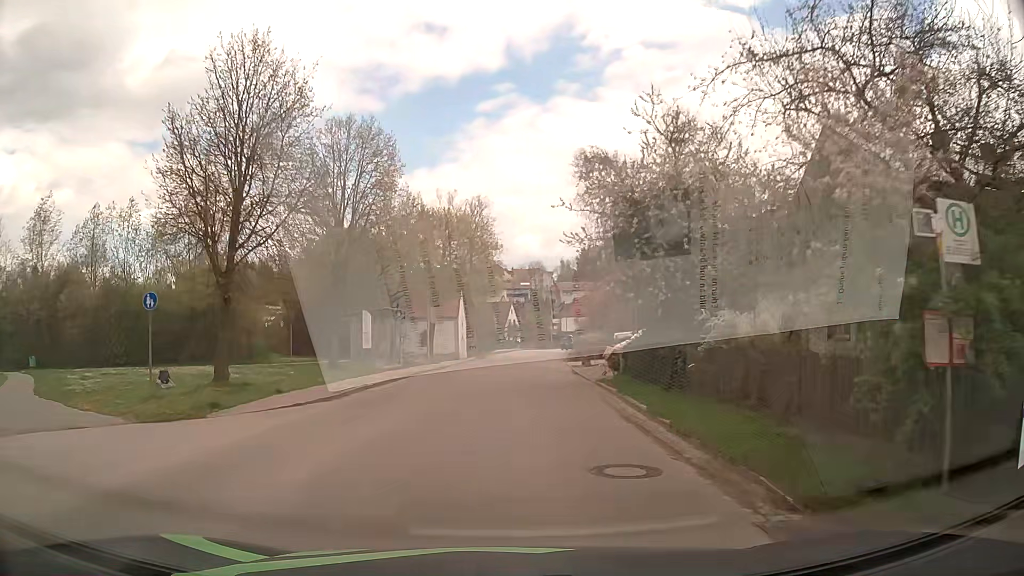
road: tertiary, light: Day
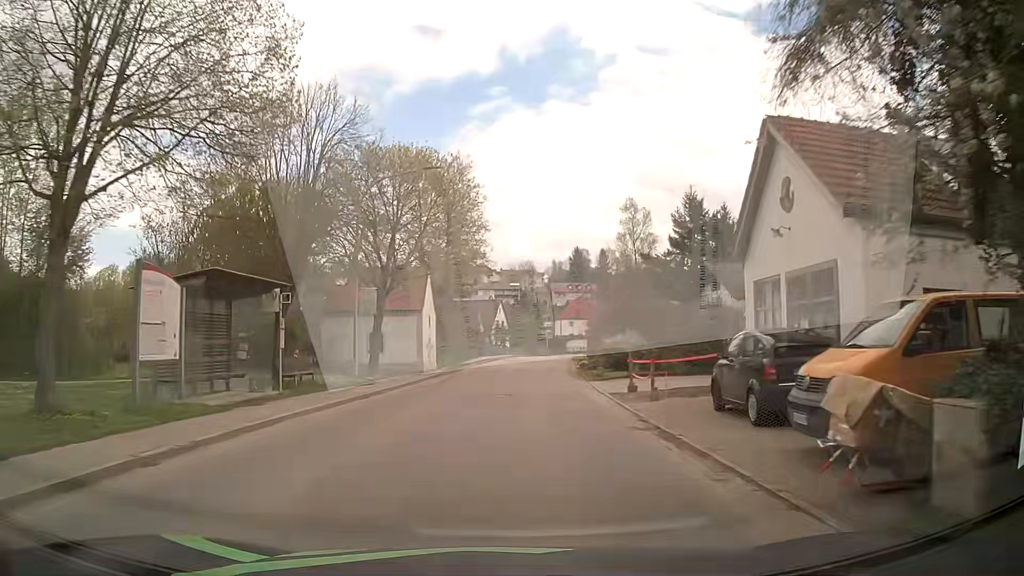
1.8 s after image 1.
(-0.1, +17.1) m; 0°
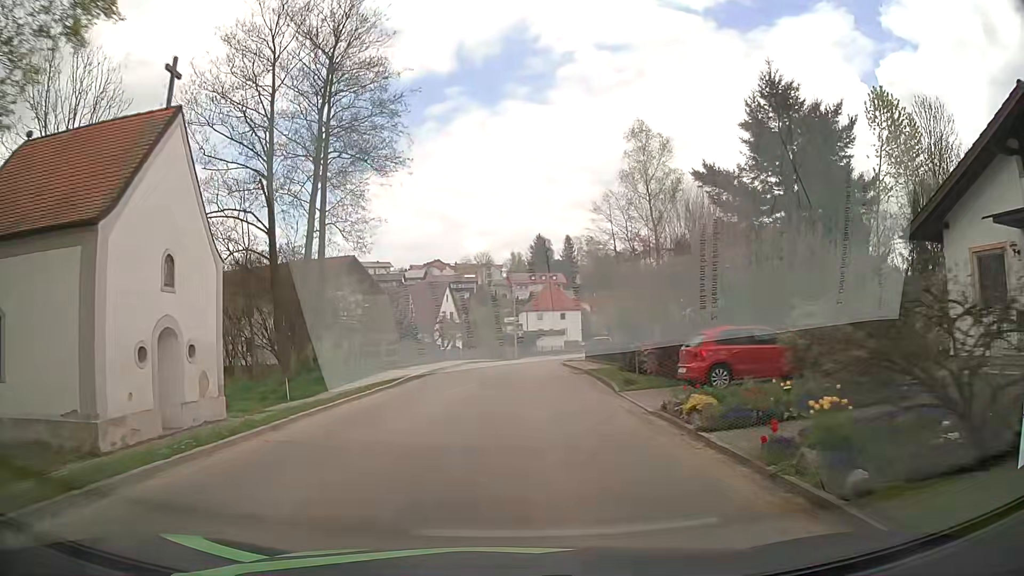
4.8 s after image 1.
(+0.9, +29.3) m; +4°
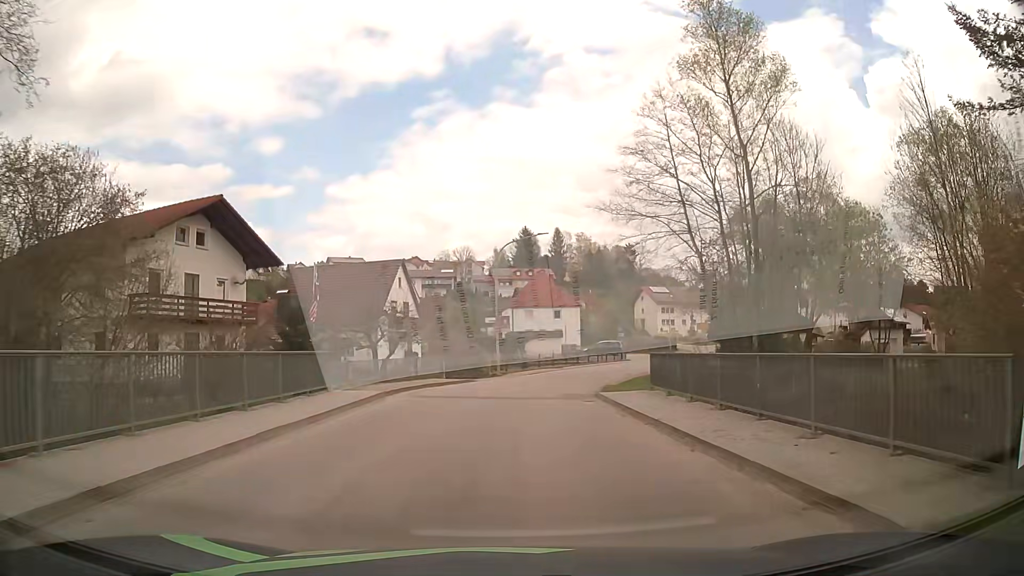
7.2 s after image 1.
(+0.2, +23.9) m; +1°
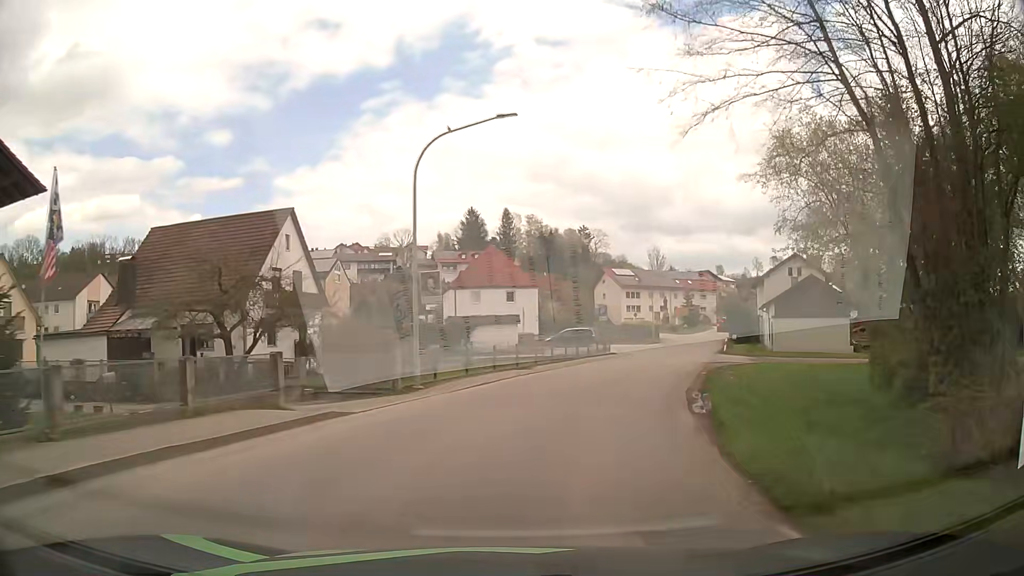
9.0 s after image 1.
(+0.5, +17.6) m; +5°
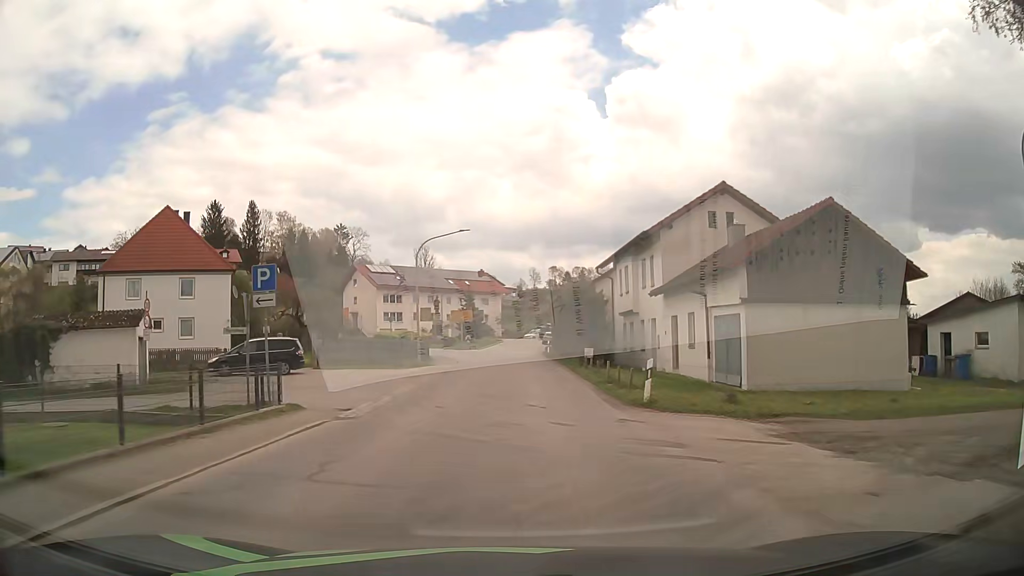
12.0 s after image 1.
(+6.4, +30.9) m; +20°
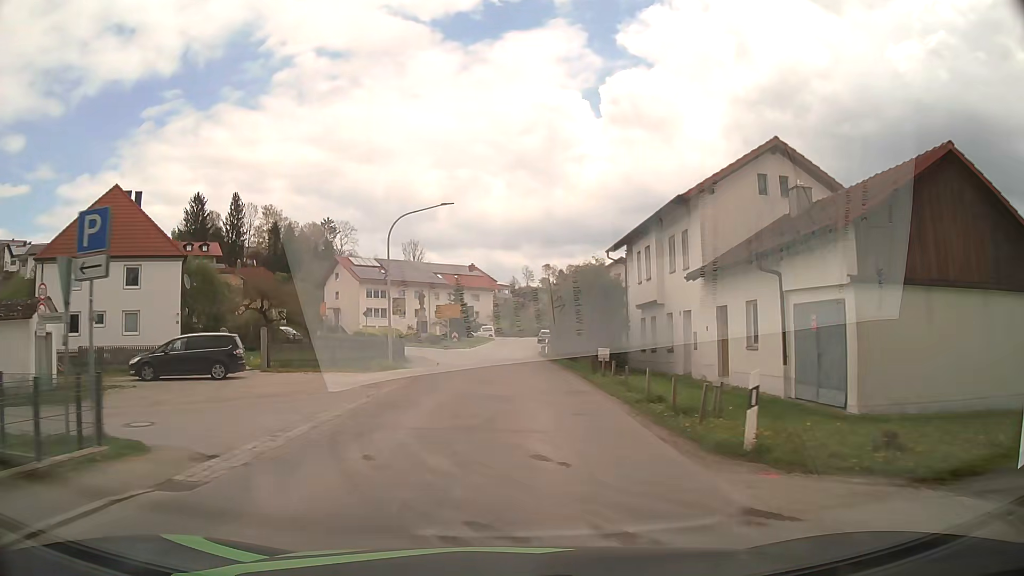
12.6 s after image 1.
(0.0, +6.8) m; 0°
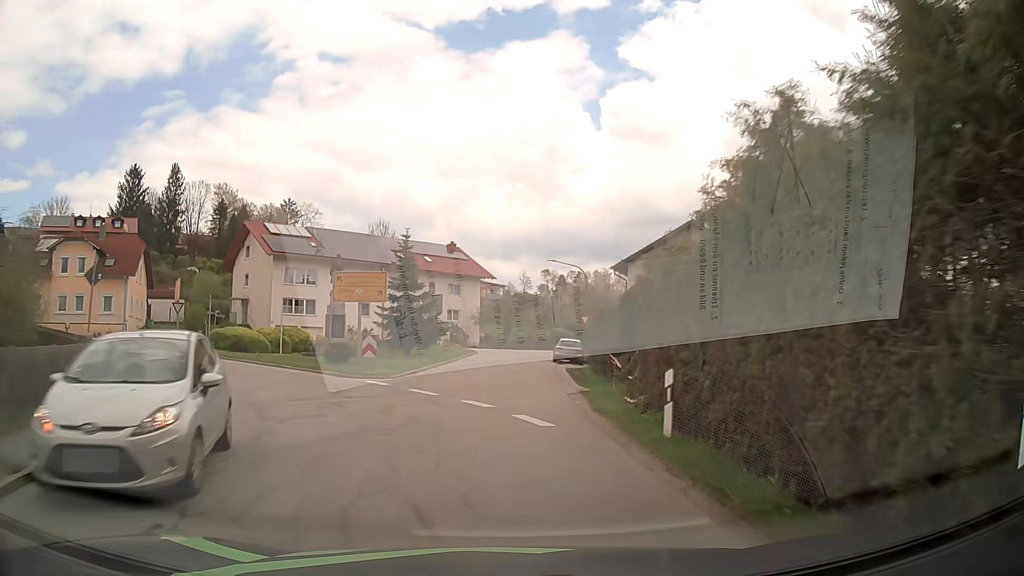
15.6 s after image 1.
(+0.5, +32.7) m; +1°
(0, +10) (0, +20) (0, +30) (+1, +40) (+2, +50) (+5, +59) (+10, +68) (+17, +75) (+24, +83) (+30, +90) m
